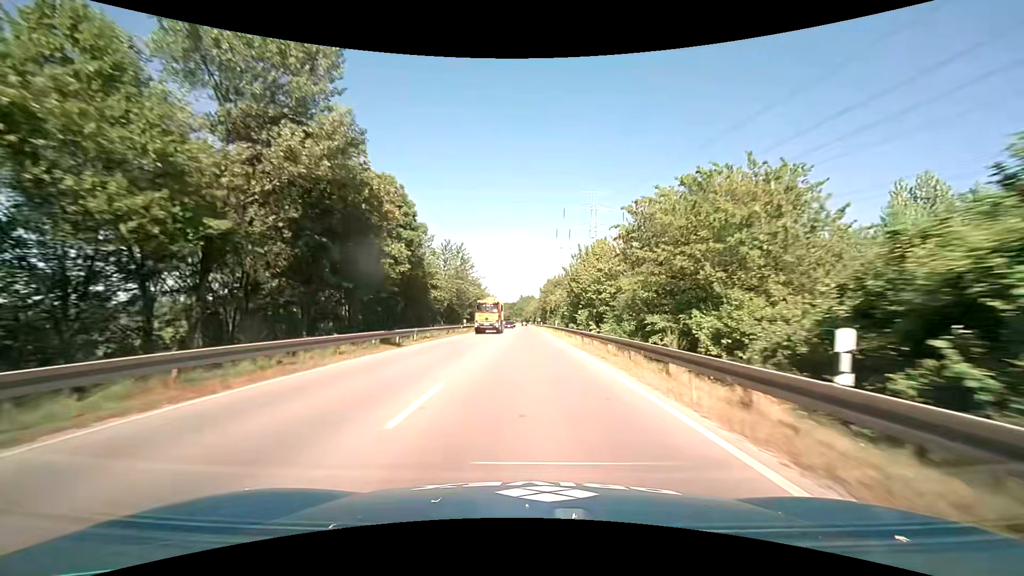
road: primary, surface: asphalt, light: Day
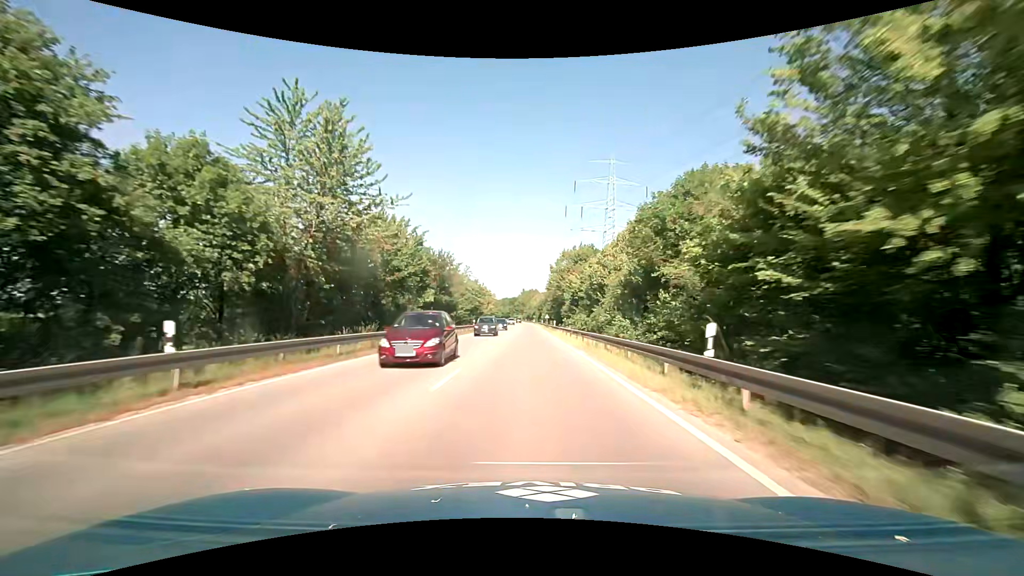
(0.0, +43.8) m; 0°
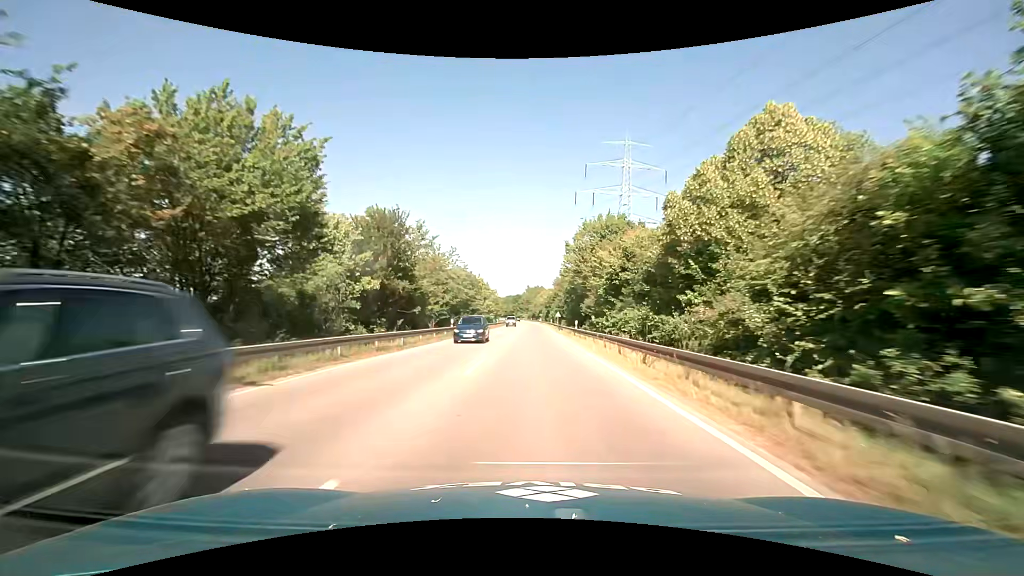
(-0.1, +20.9) m; -1°
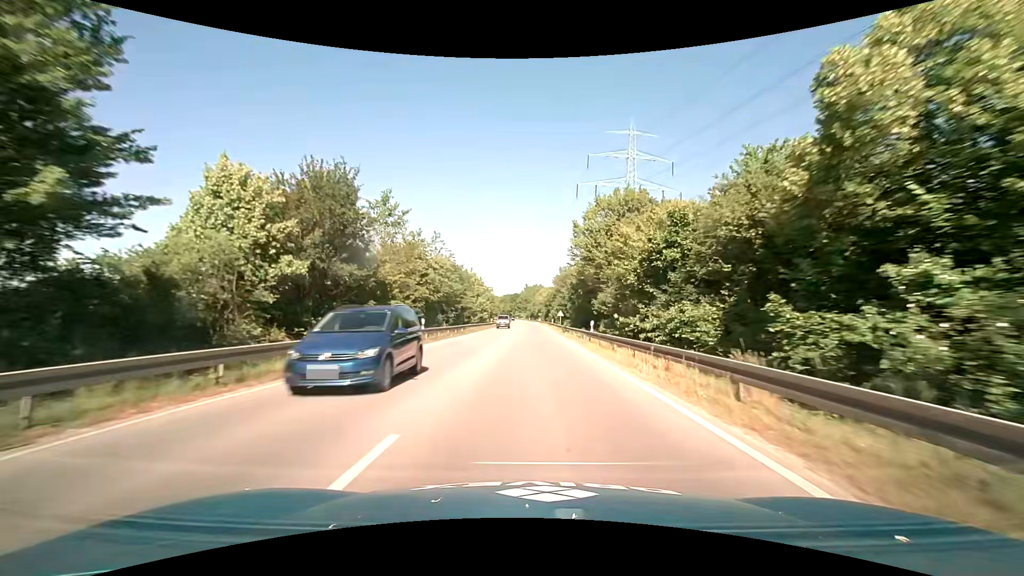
(0.0, +10.3) m; 0°
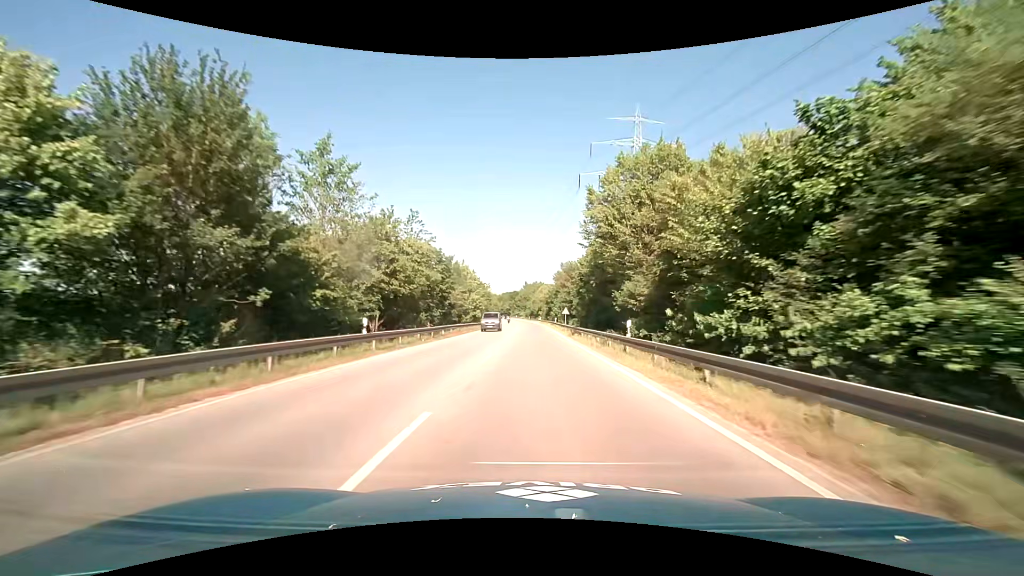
(+0.1, +10.2) m; 0°
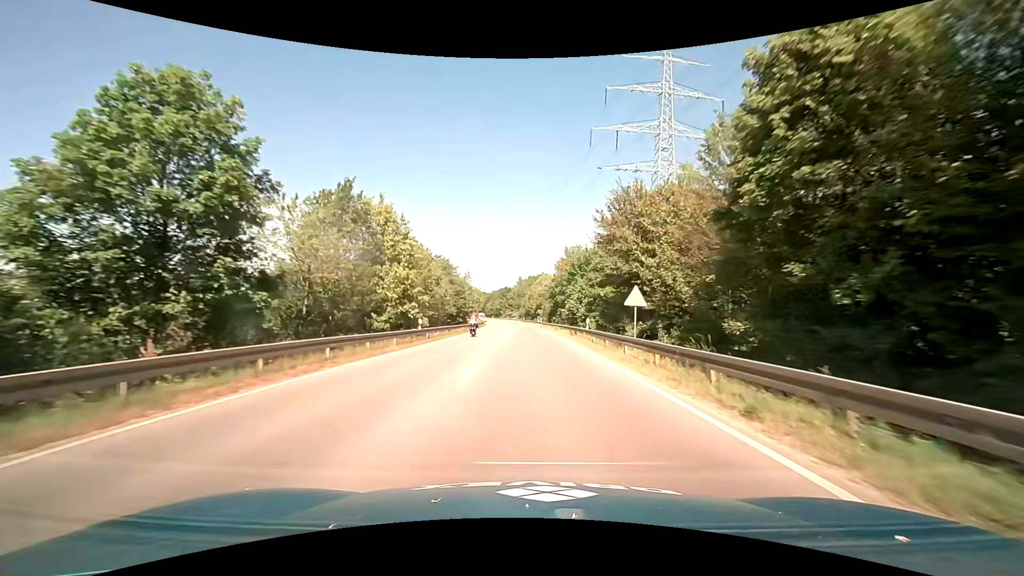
(+0.3, +40.2) m; +1°
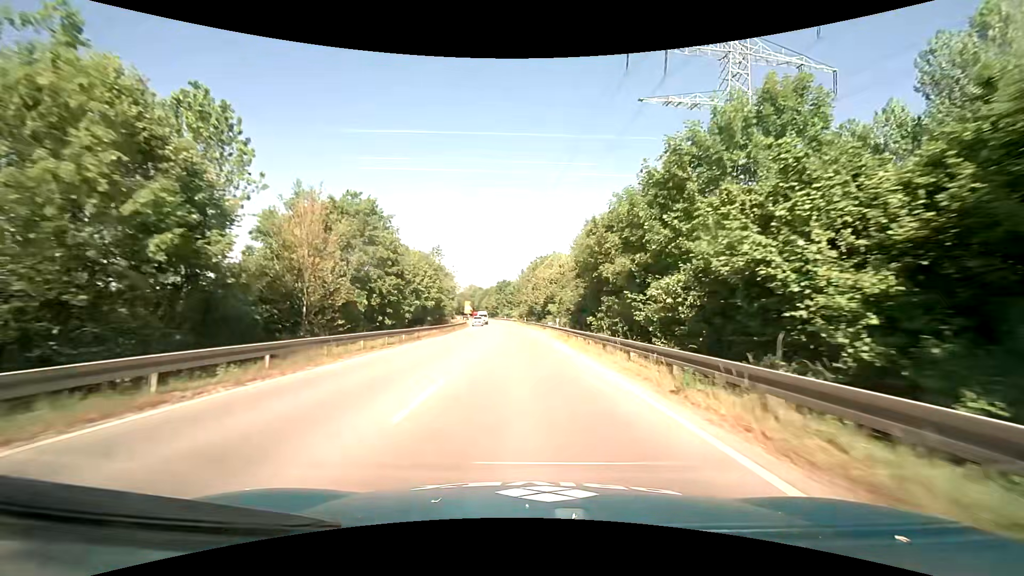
(0.0, +39.0) m; 0°
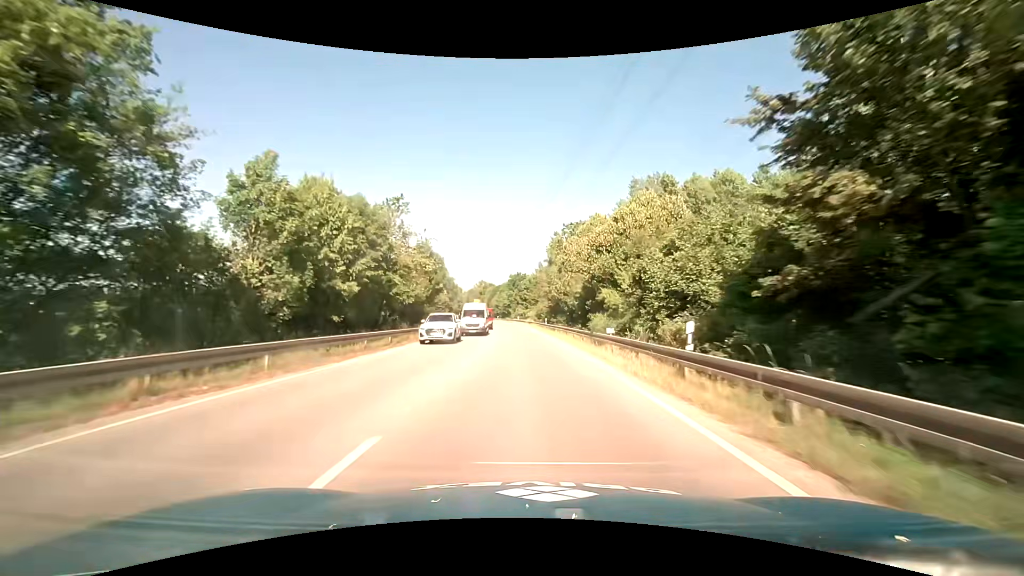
(-0.6, +28.4) m; -2°
(0, +10) (0, +20) (0, +30) (0, +40) (-1, +50) (-1, +60) (-2, +70) (-3, +80) (-4, +90) (-5, +100) m
